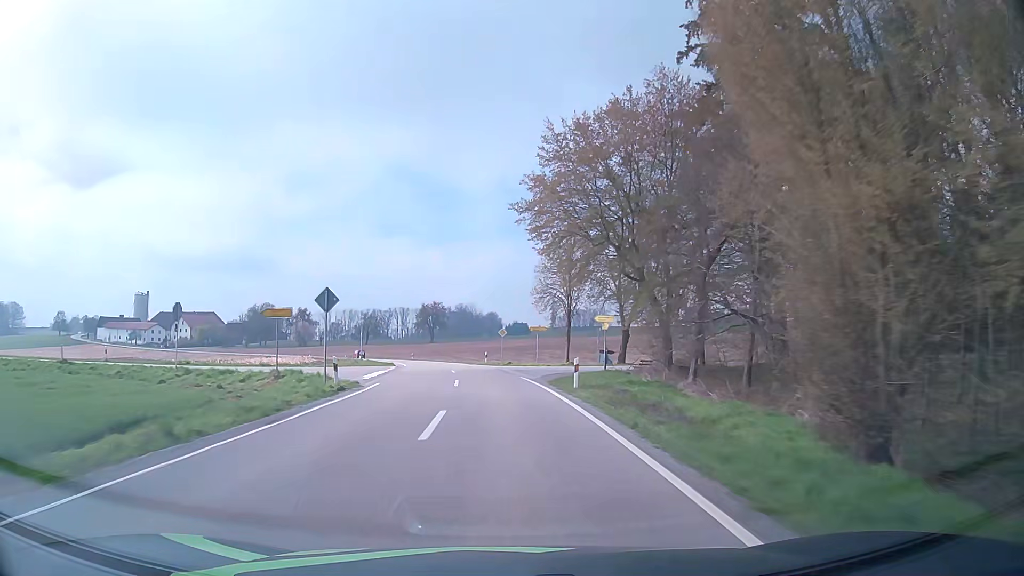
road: tertiary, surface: asphalt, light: Day
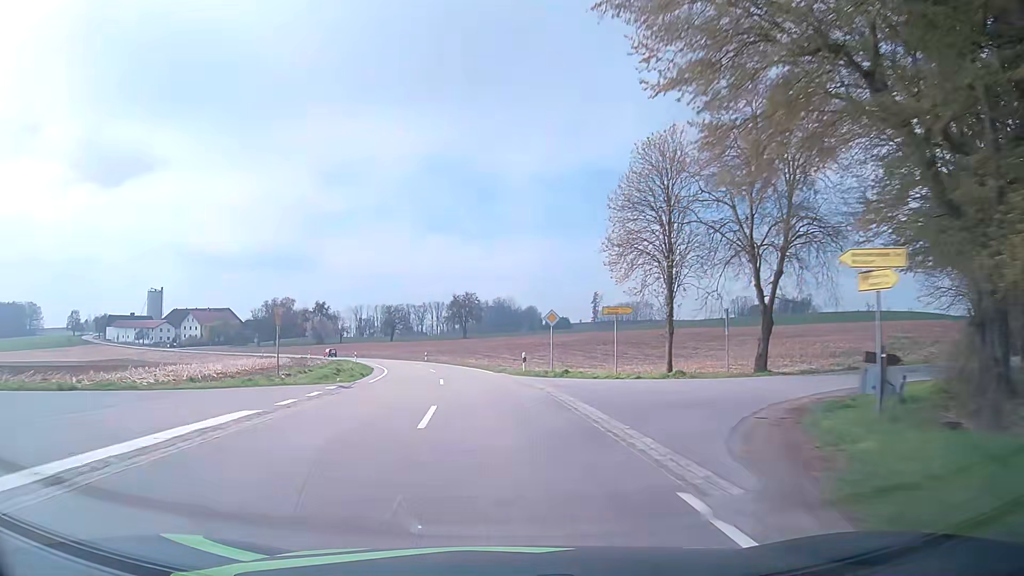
(-0.5, +23.5) m; -3°
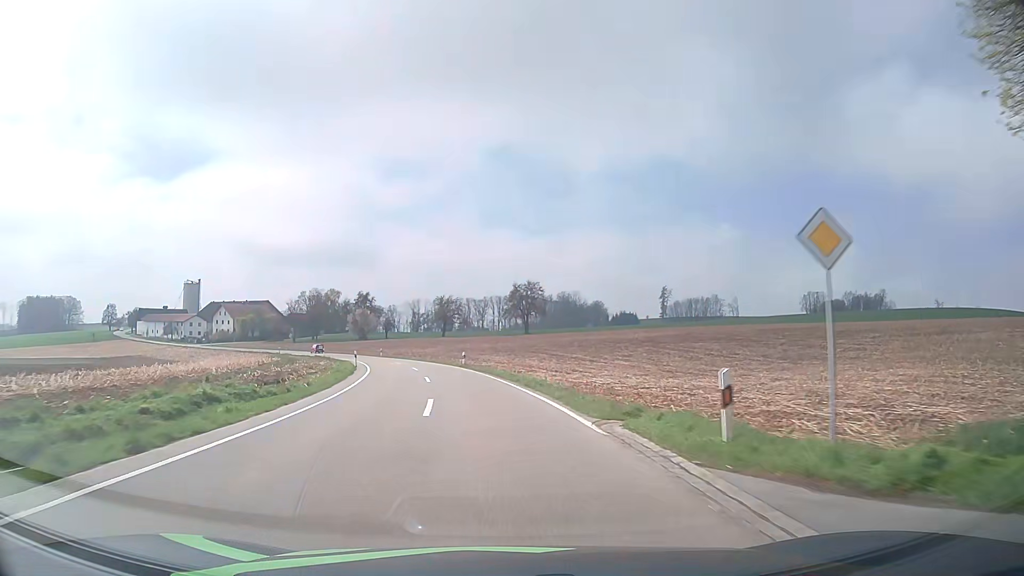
(-1.1, +23.7) m; -5°
(0, +10) (-1, +20) (-2, +30) (-4, +40) (-6, +49) (-9, +59) (-12, +69) (-16, +78) (-20, +87) (-25, +96) m
